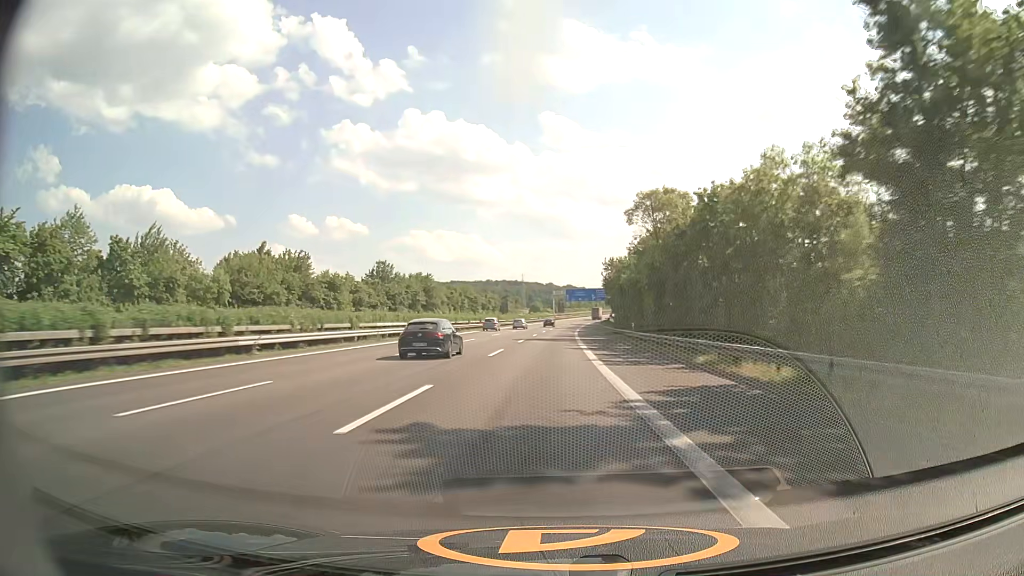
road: motorway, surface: asphalt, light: Day
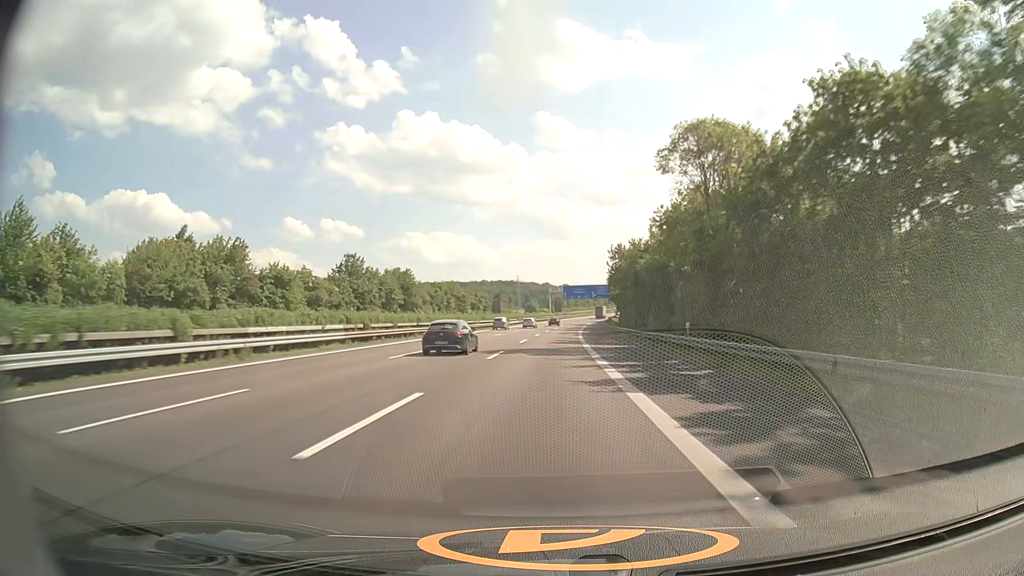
(0.0, +19.3) m; 0°
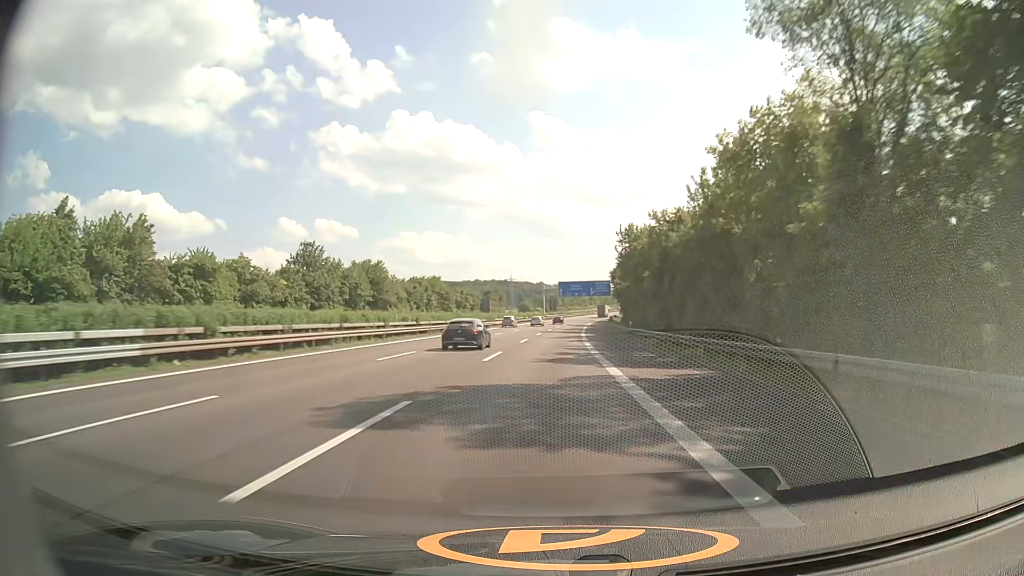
(+0.1, +19.3) m; 0°
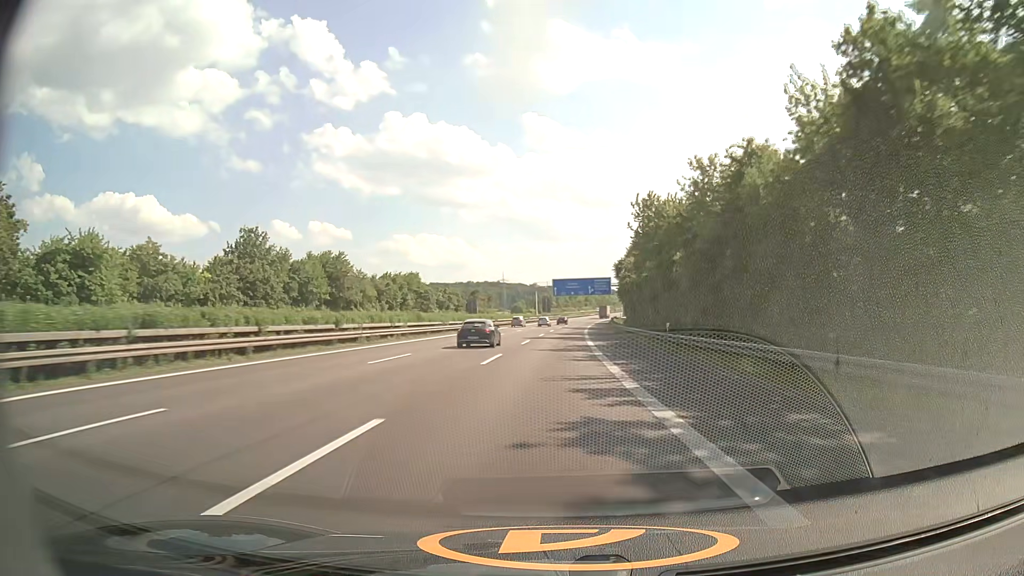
(+0.1, +19.3) m; +1°
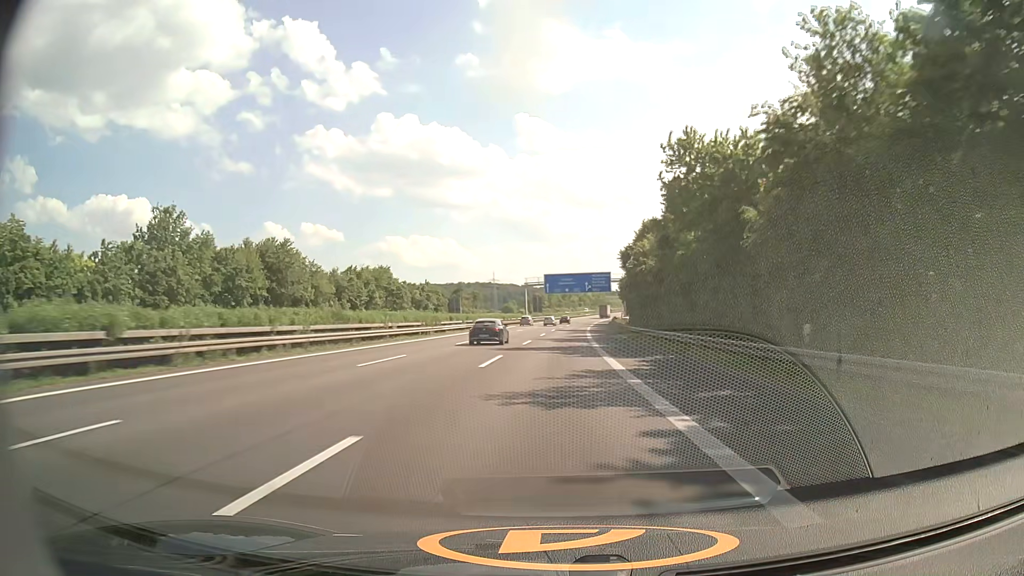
(+0.1, +19.3) m; +1°
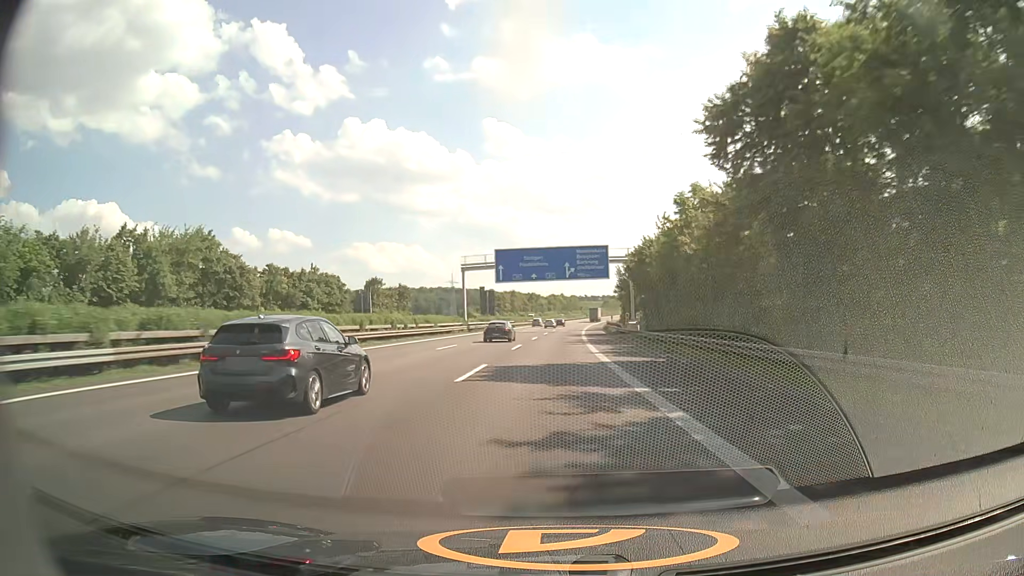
(+1.4, +58.0) m; +3°
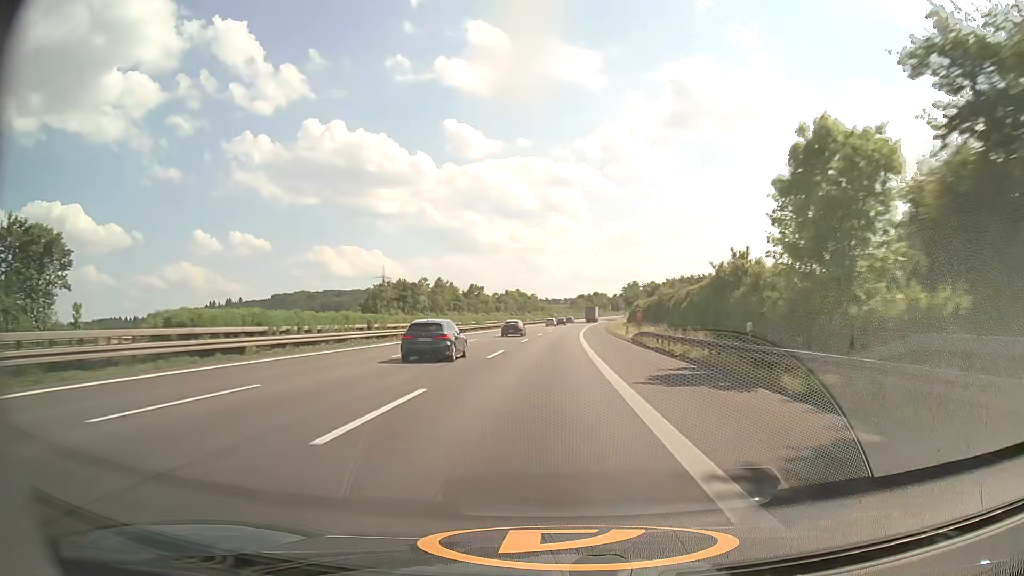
(+3.3, +97.0) m; +4°
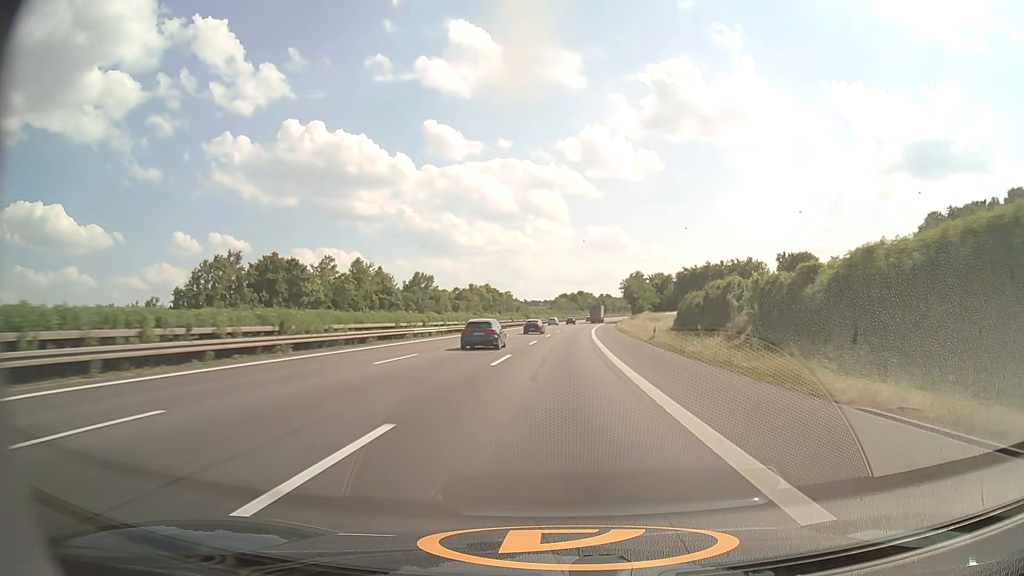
(+0.6, +58.3) m; +1°
(0, +10) (0, +20) (+1, +30) (+1, +40) (+1, +50) (+2, +60) (+2, +70) (+3, +80) (+4, +90) (+4, +100) m
